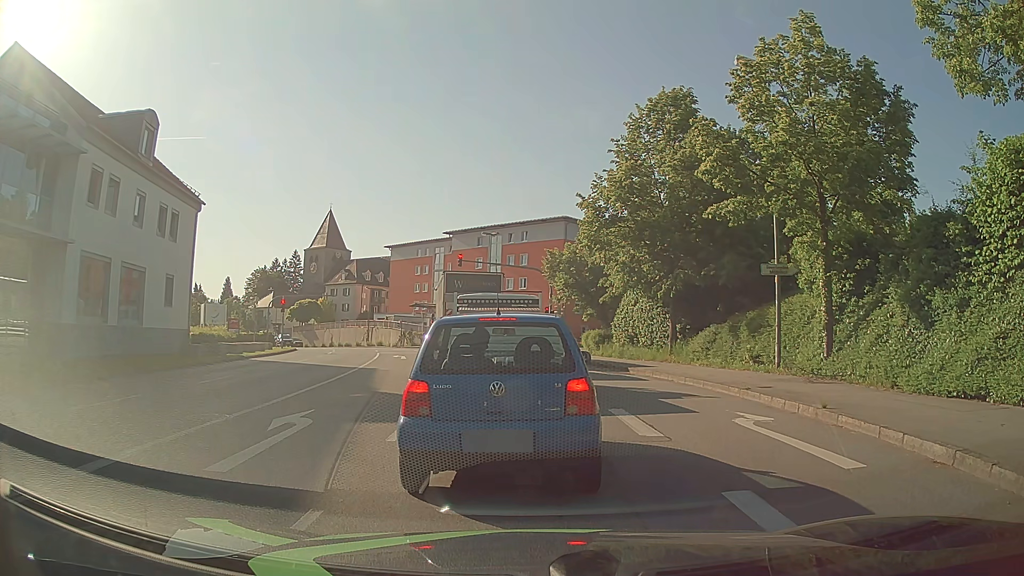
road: tertiary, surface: asphalt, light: Day
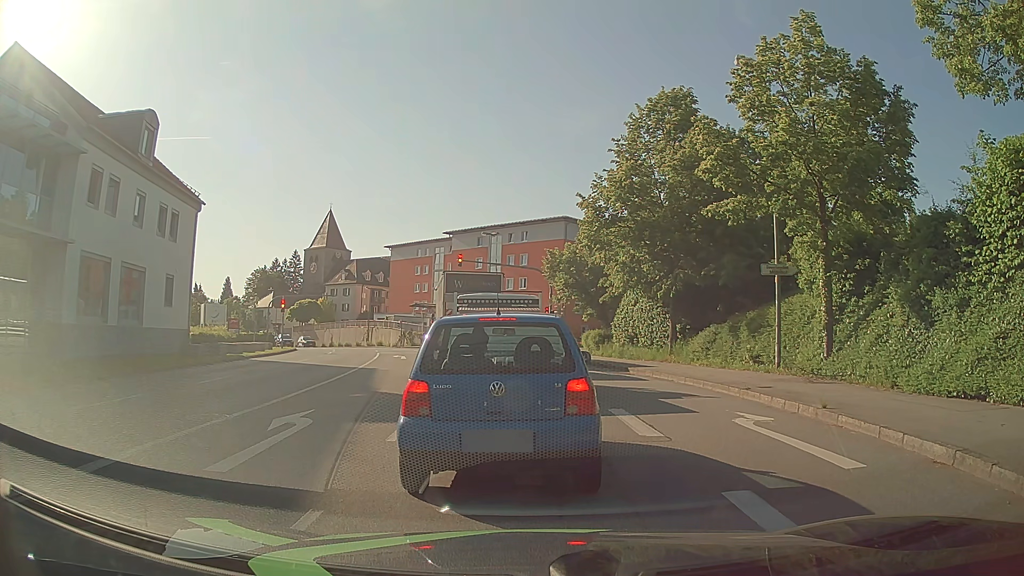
(0.0, 0.0) m; 0°
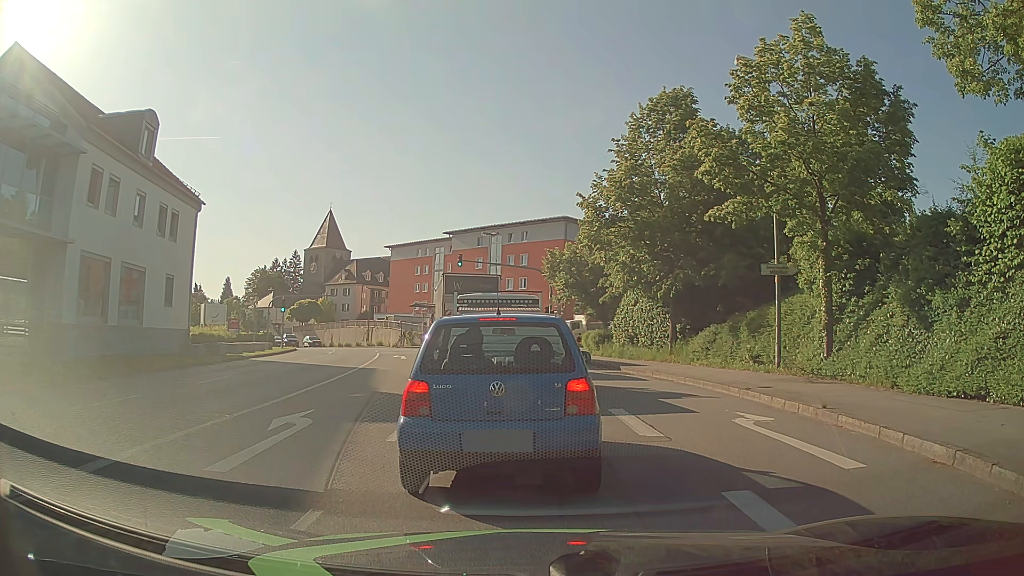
(0.0, 0.0) m; 0°
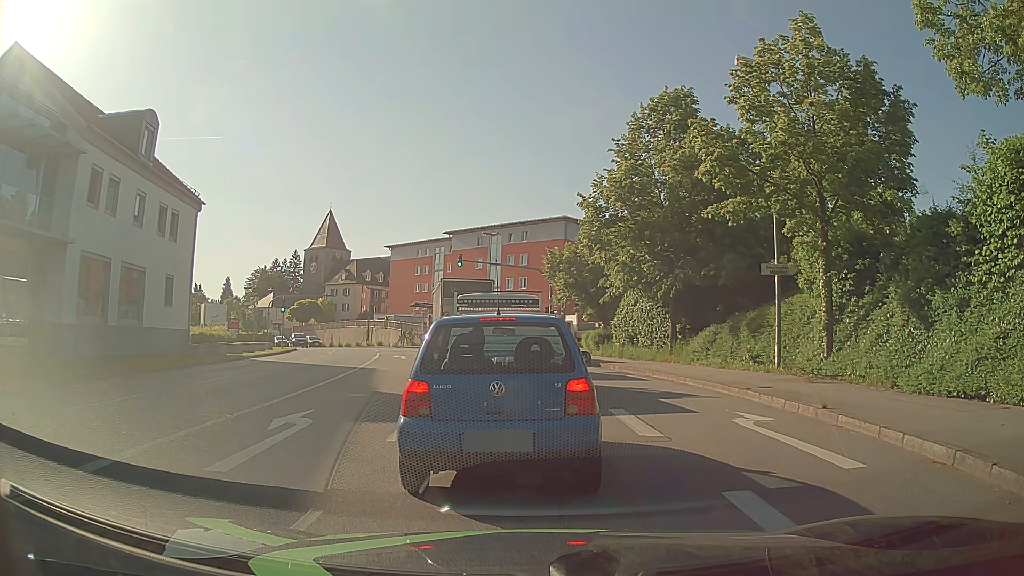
(0.0, 0.0) m; 0°
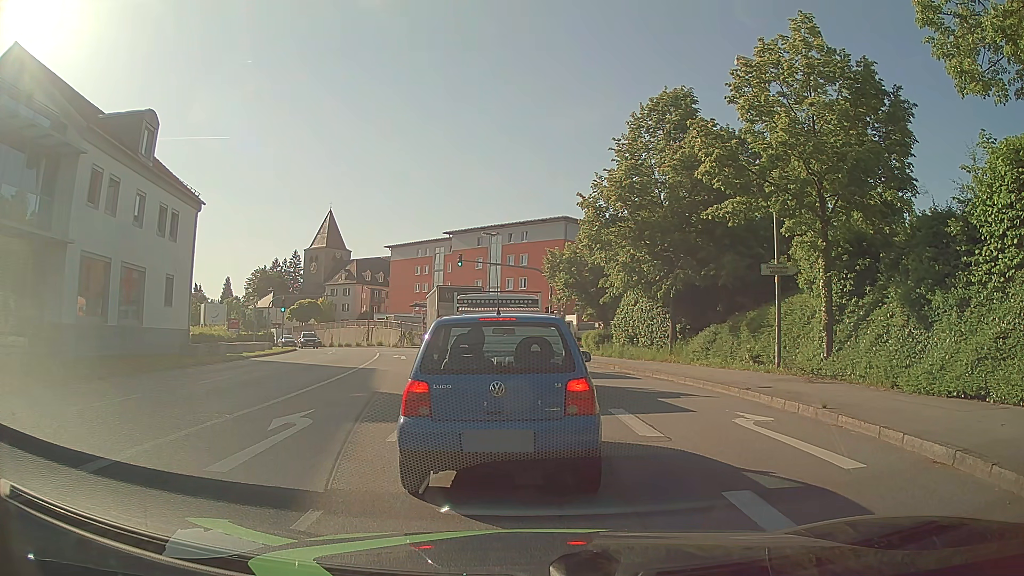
(0.0, 0.0) m; 0°
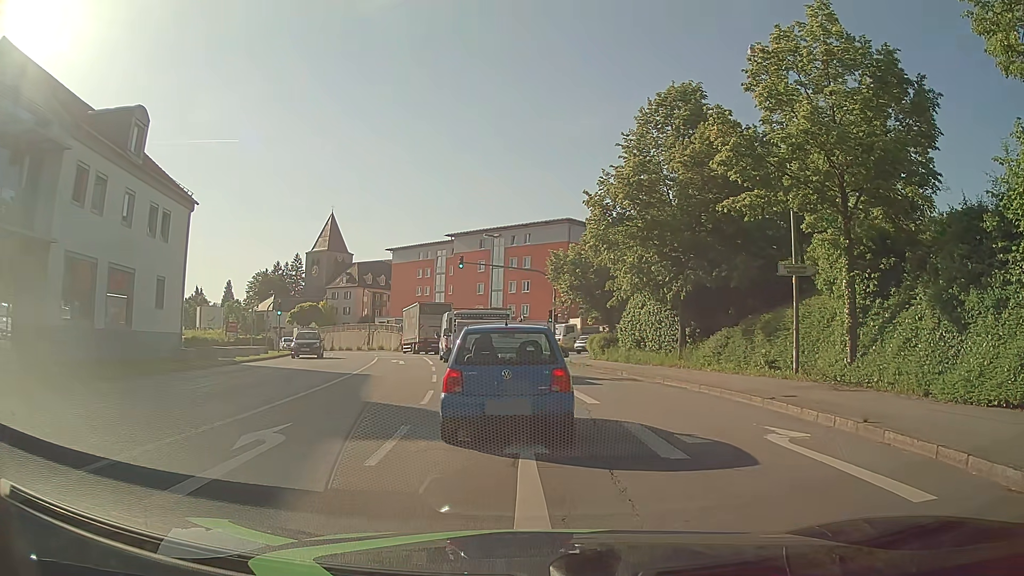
(0.0, +1.4) m; -2°
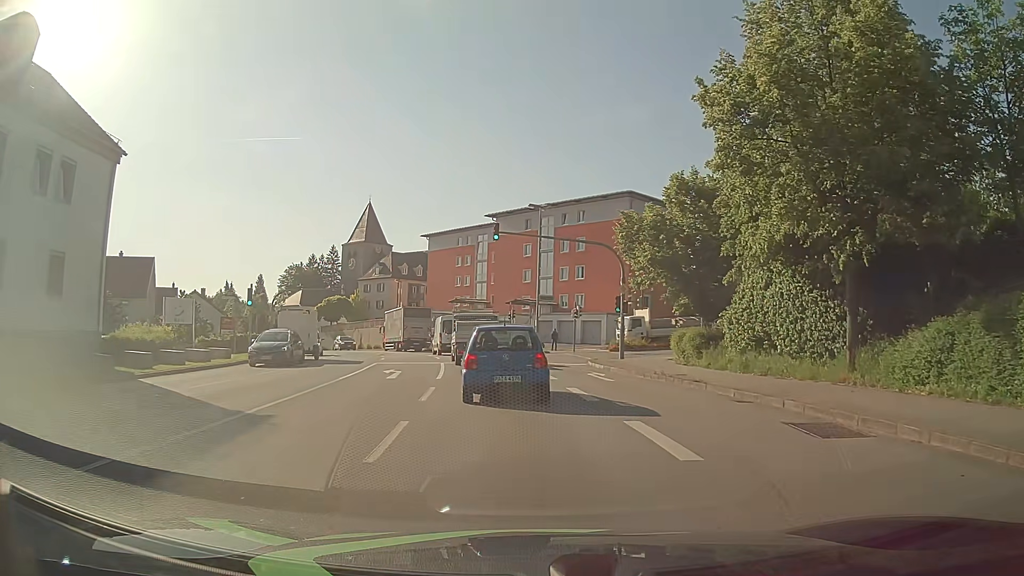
(-0.4, +12.4) m; -4°
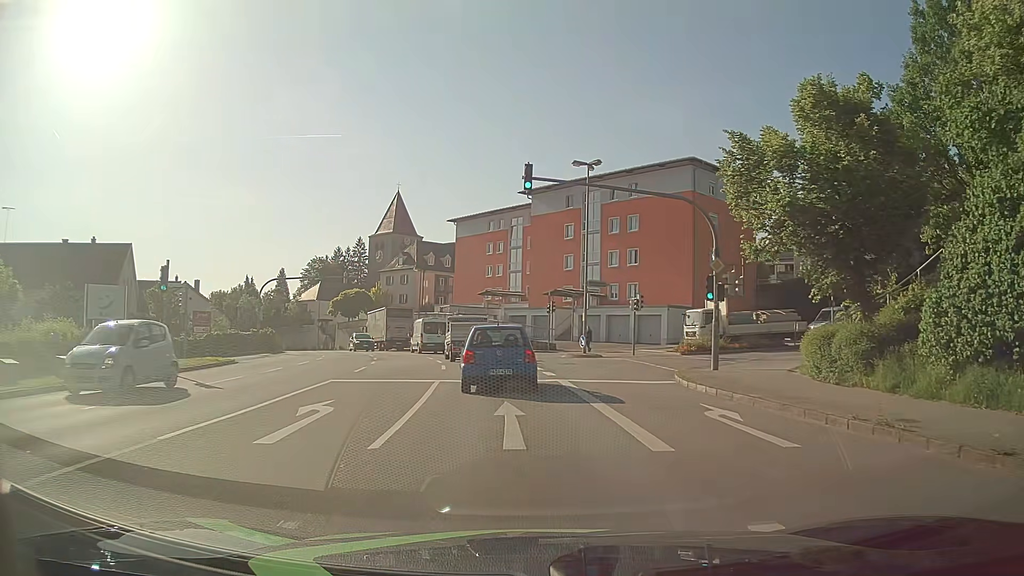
(-0.3, +11.5) m; -3°
